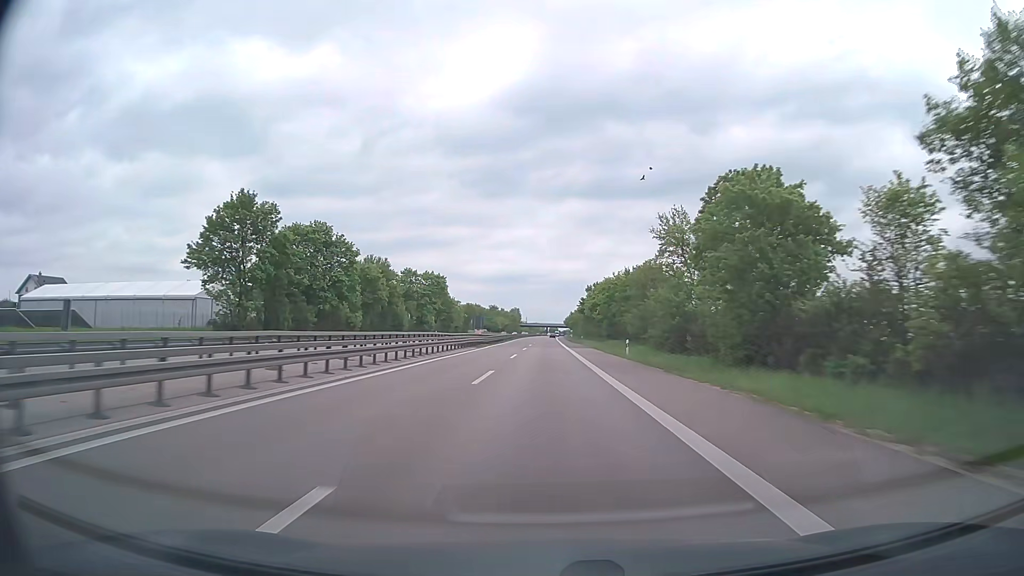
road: trunk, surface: asphalt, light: Day
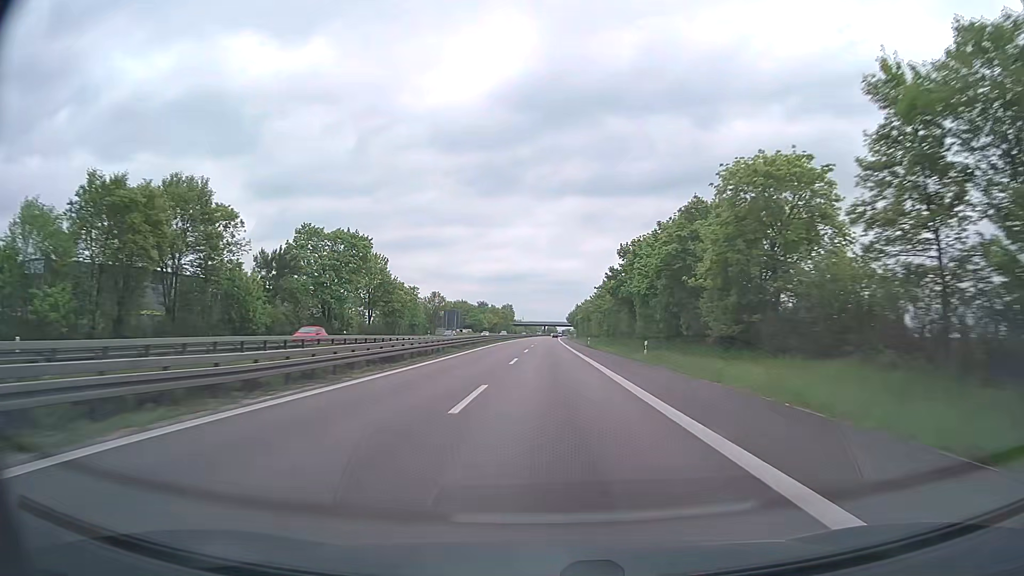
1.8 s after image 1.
(+0.1, +60.3) m; 0°
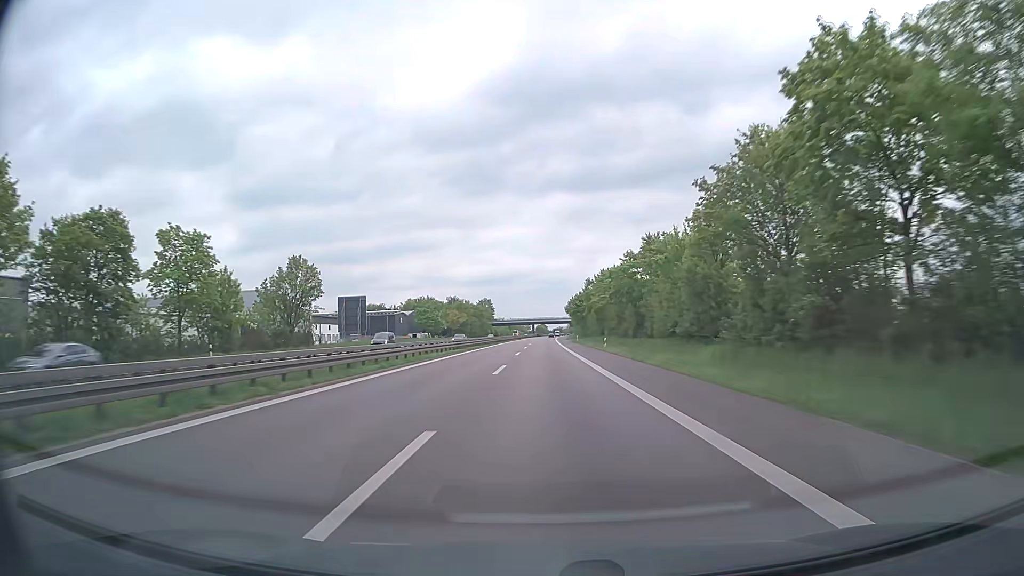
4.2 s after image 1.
(+0.5, +80.1) m; +1°
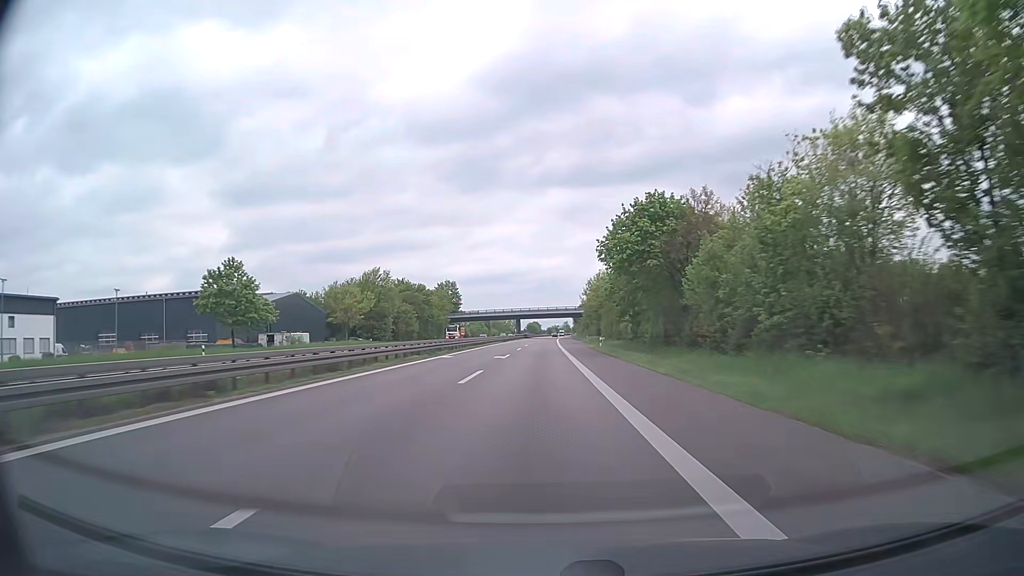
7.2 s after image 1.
(+0.9, +99.7) m; +1°
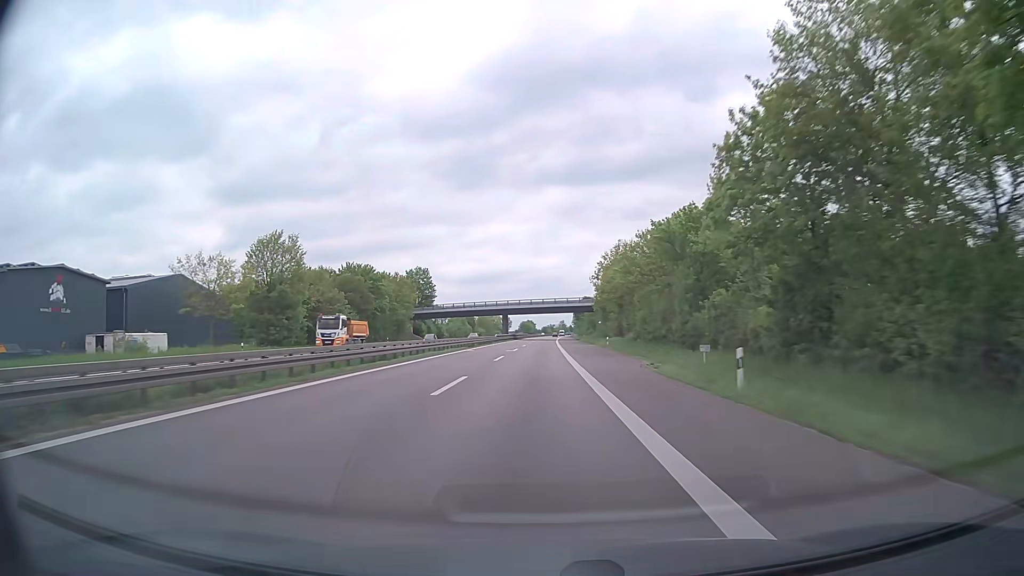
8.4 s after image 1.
(+0.1, +39.7) m; 0°
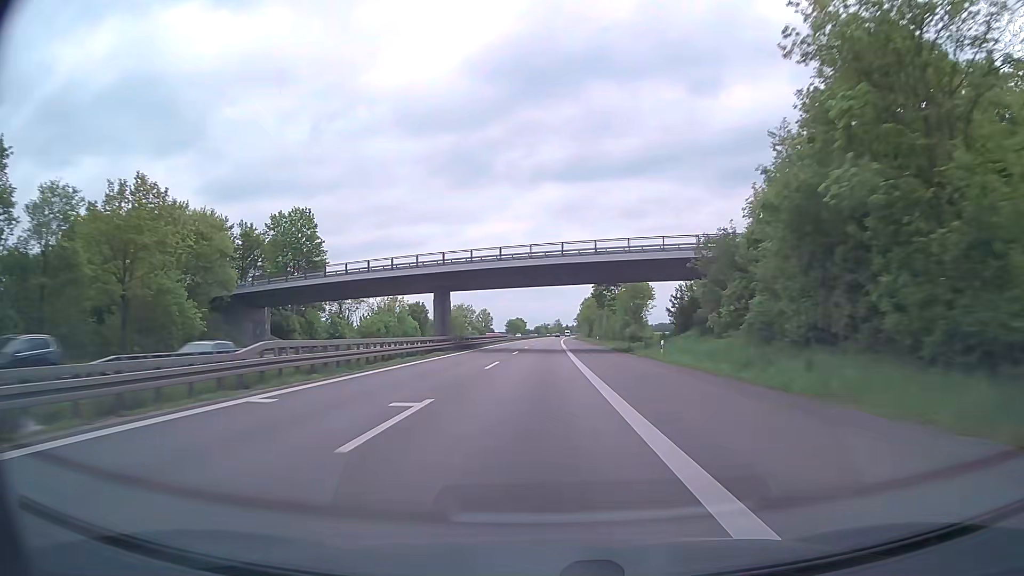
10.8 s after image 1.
(+0.3, +79.3) m; +1°
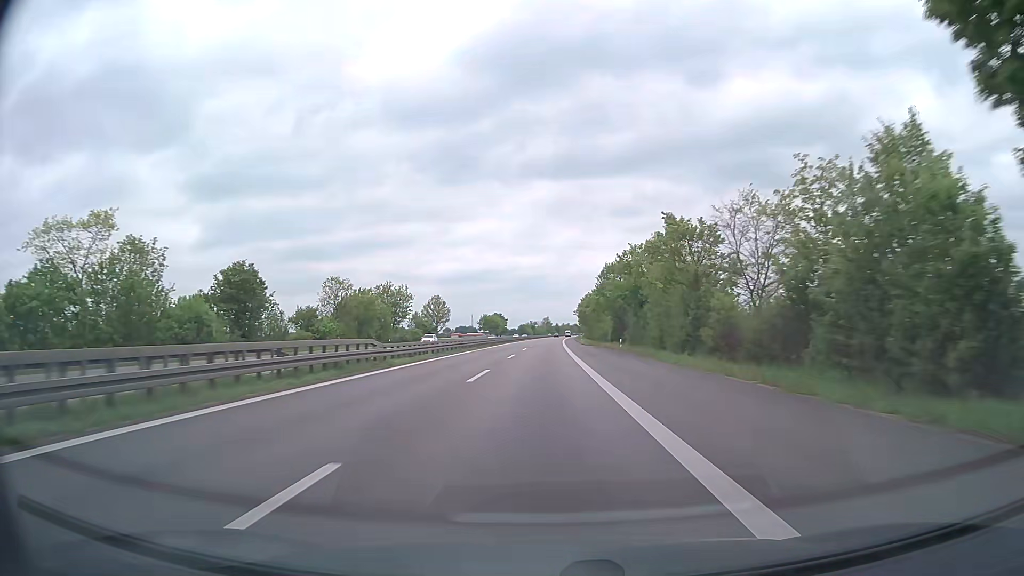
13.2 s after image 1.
(+0.9, +79.1) m; +1°
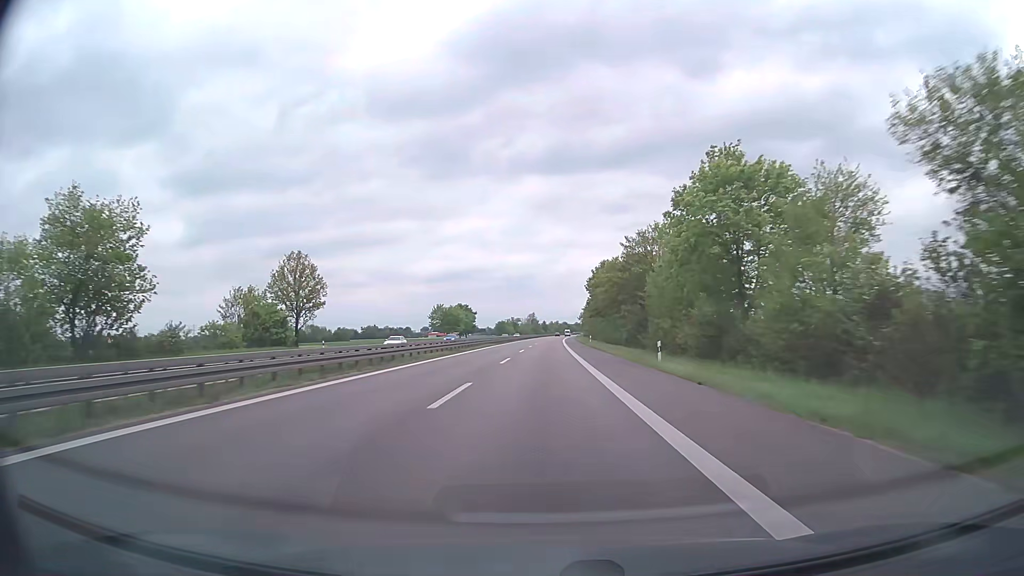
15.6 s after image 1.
(+0.9, +79.2) m; +1°
(0, +10) (0, +20) (0, +30) (0, +40) (0, +50) (0, +60) (+1, +70) (+1, +80) (+1, +90) (+1, +100) m
